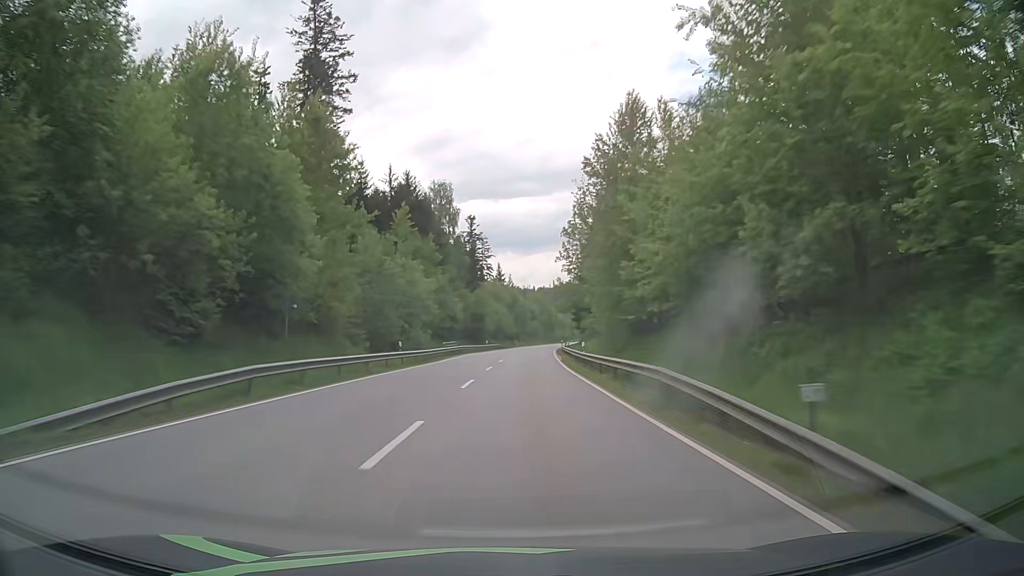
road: primary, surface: asphalt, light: Day
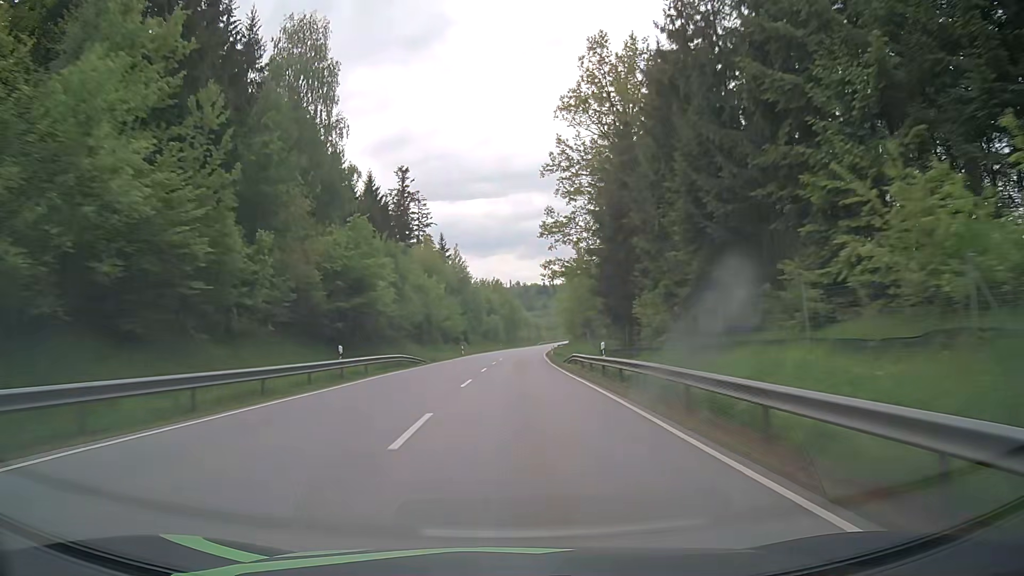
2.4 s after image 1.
(+2.0, +62.4) m; +4°
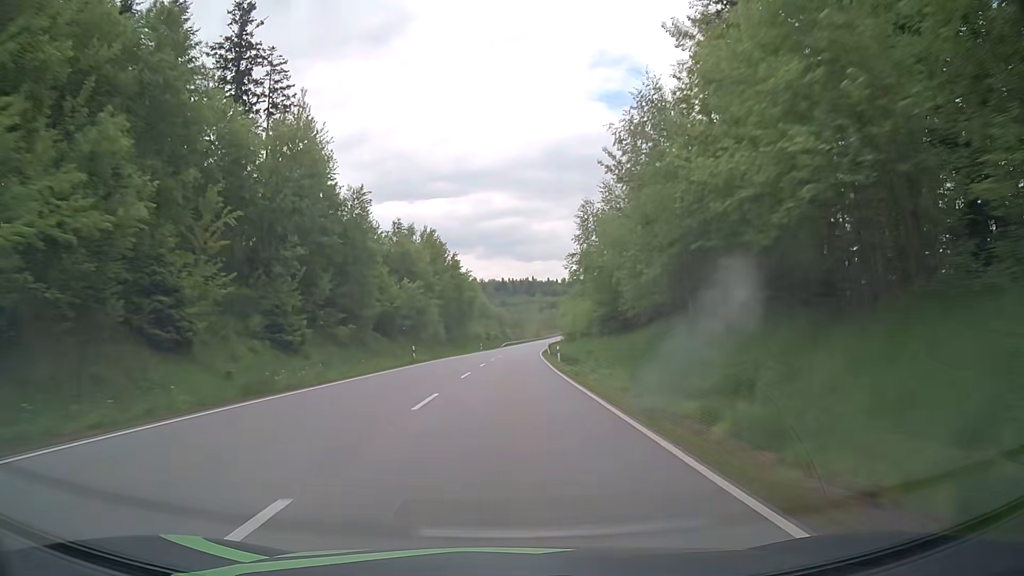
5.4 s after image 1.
(+2.3, +78.3) m; +4°
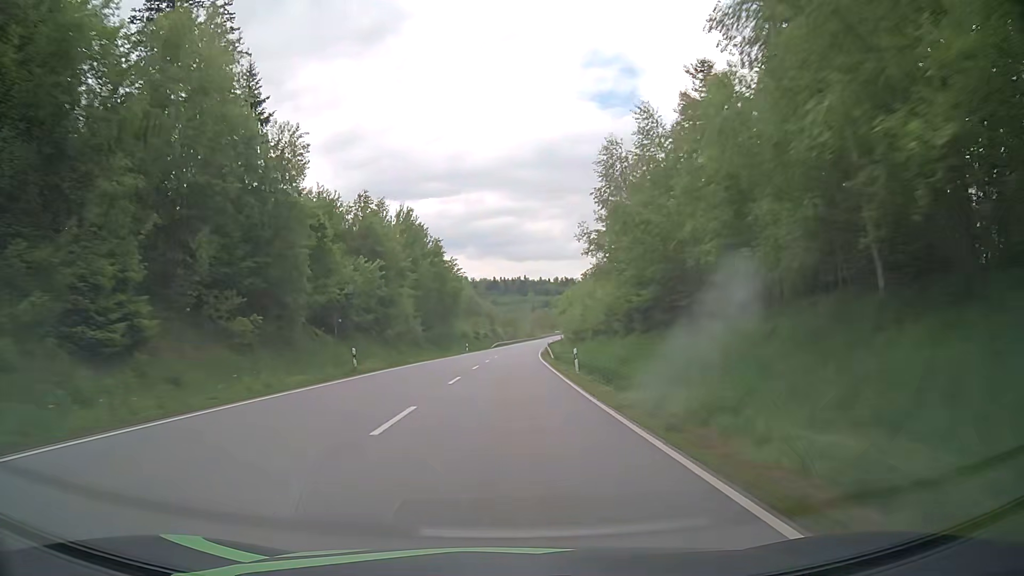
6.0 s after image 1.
(0.0, +15.7) m; 0°
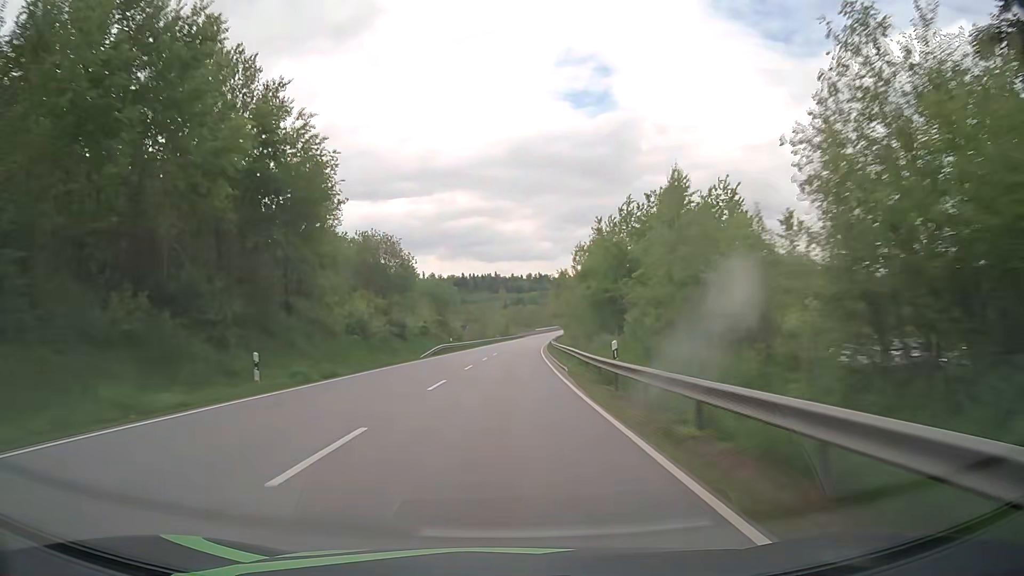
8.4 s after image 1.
(+1.4, +62.9) m; +3°
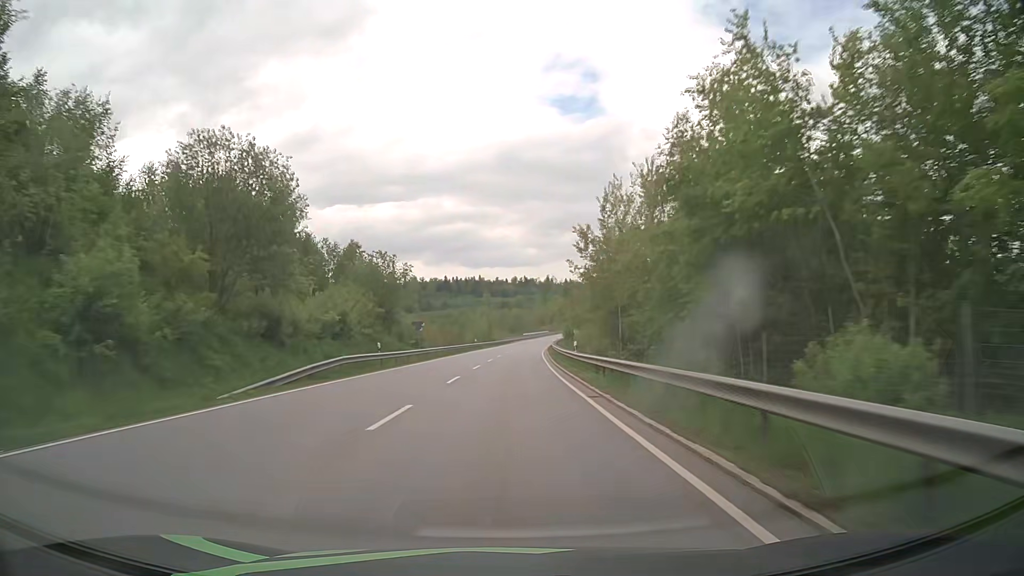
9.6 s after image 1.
(+0.3, +31.4) m; +1°
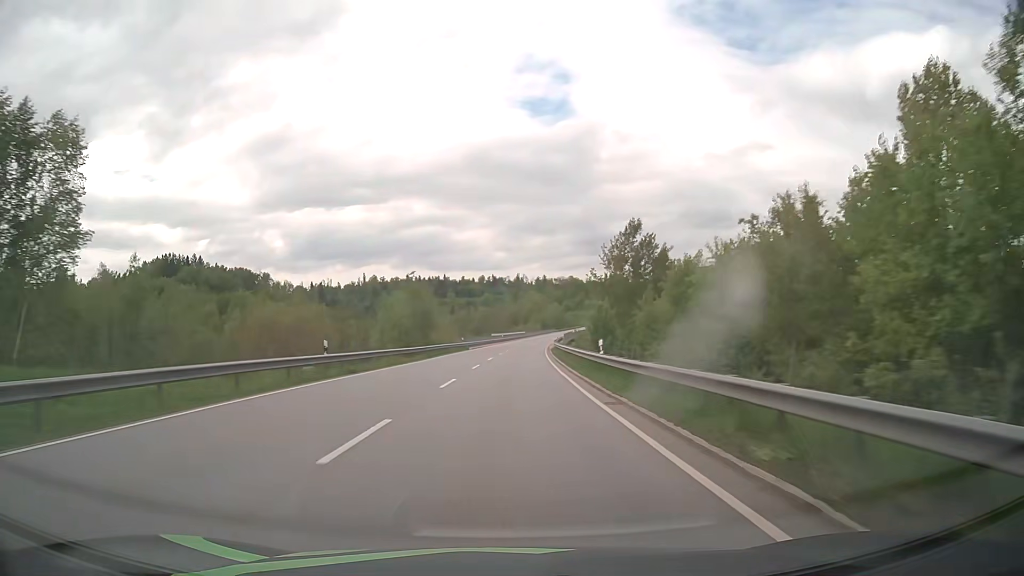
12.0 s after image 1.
(+1.6, +62.5) m; +3°
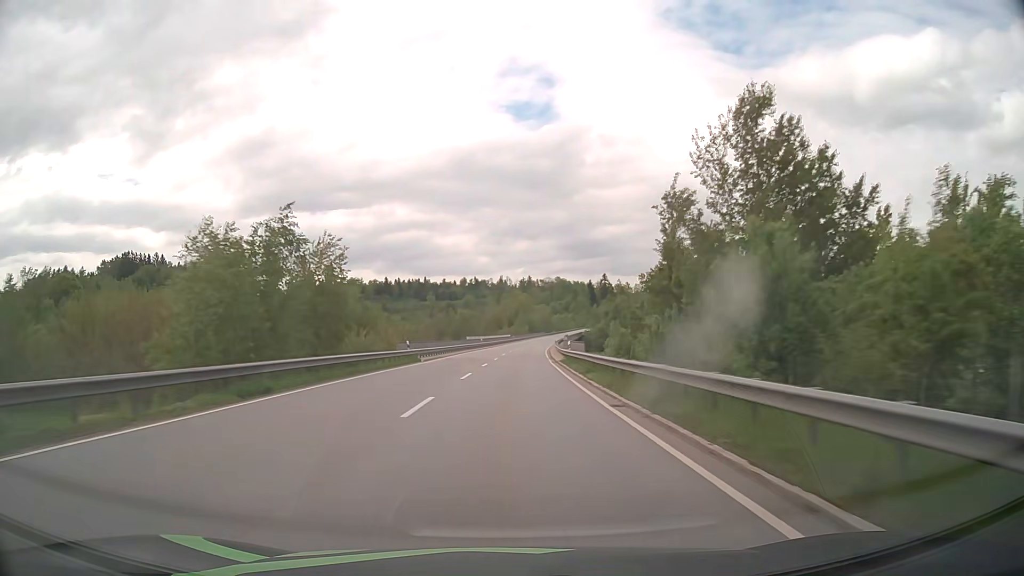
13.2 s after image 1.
(+0.4, +30.9) m; +1°
(0, +10) (0, +20) (0, +30) (+1, +40) (+1, +50) (+2, +60) (+2, +70) (+3, +80) (+4, +90) (+4, +100) m
